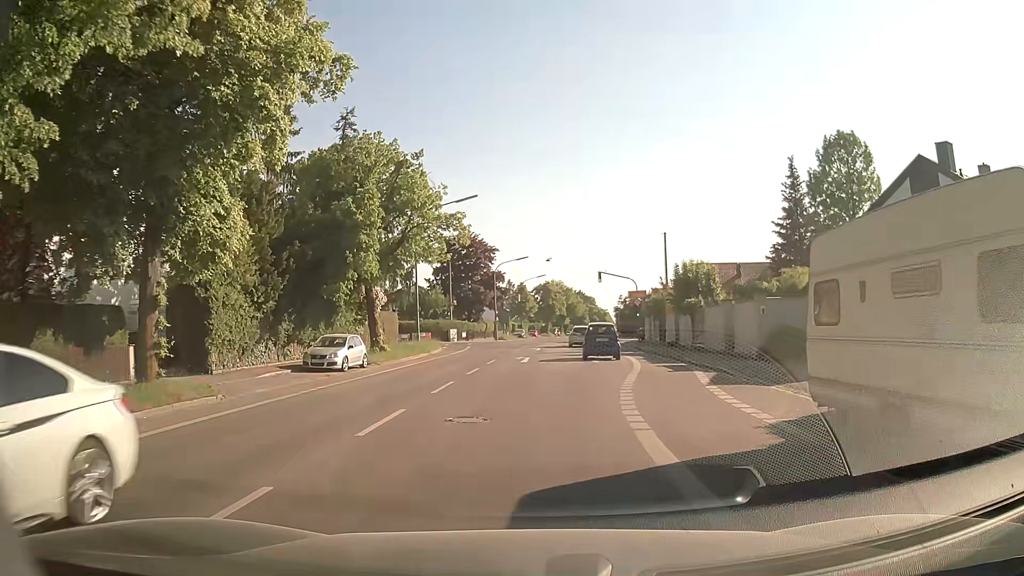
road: secondary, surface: asphalt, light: Day
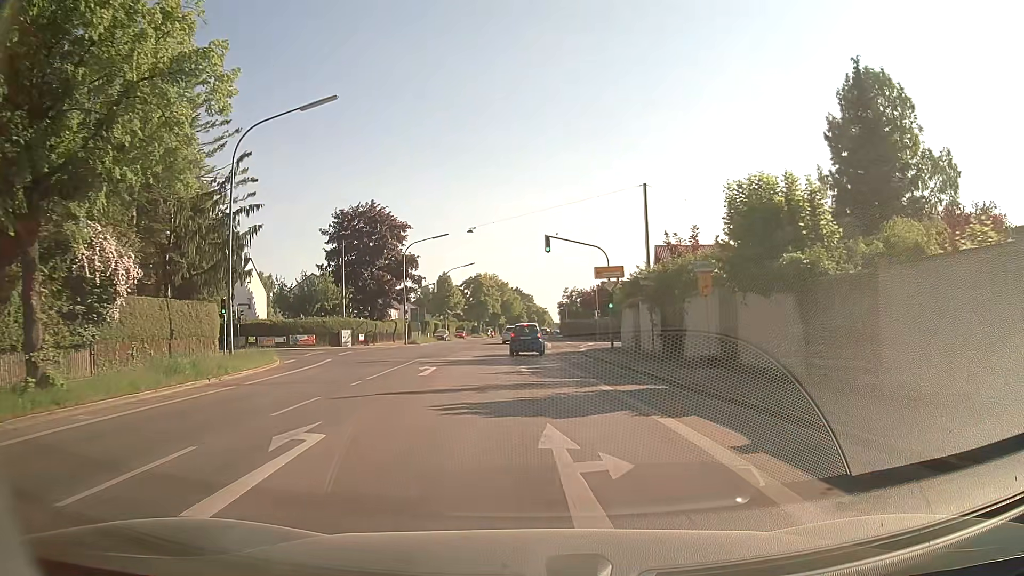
(+1.7, +22.2) m; +6°
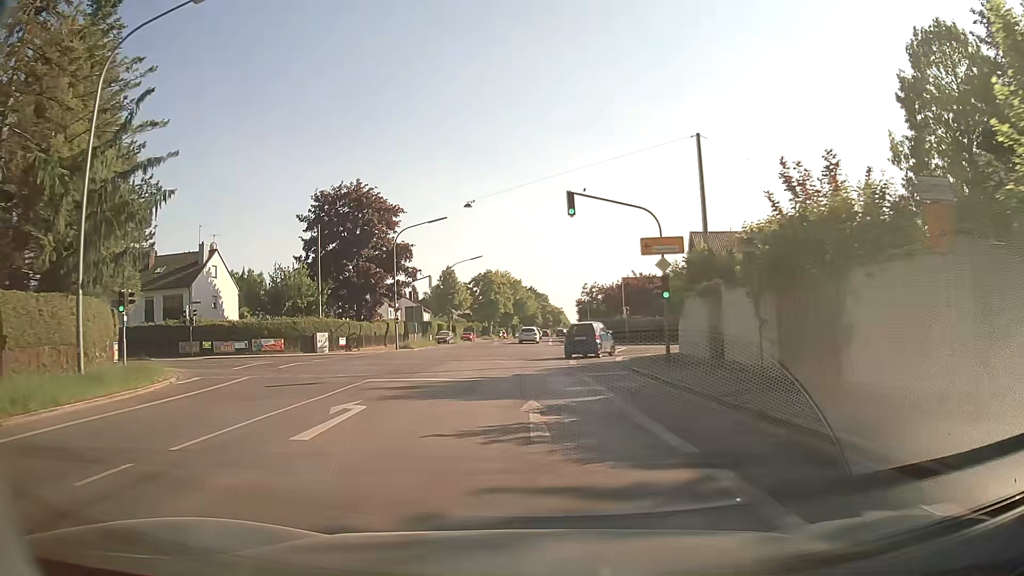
(-0.1, +11.4) m; -2°
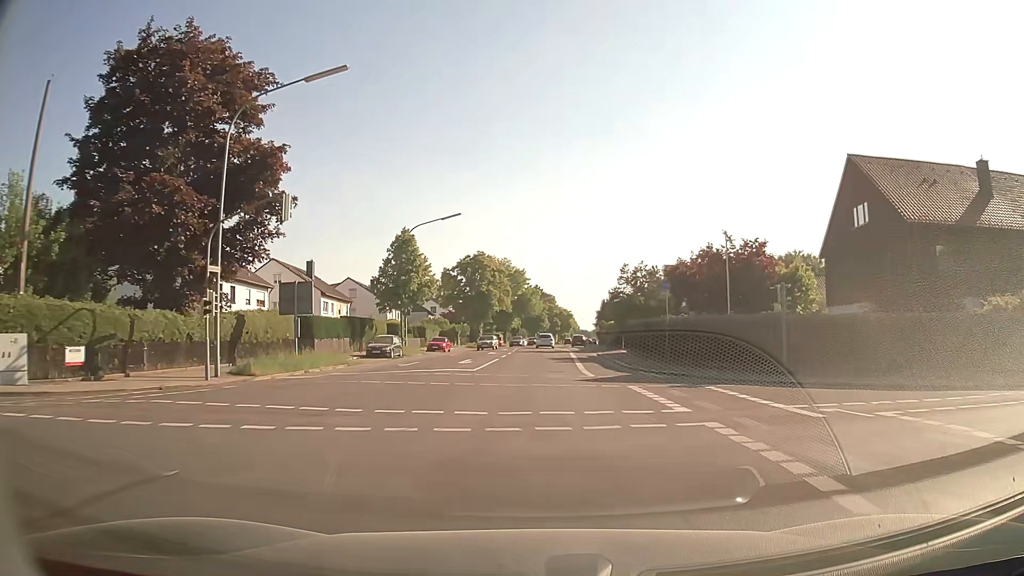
(-0.3, +35.1) m; 0°
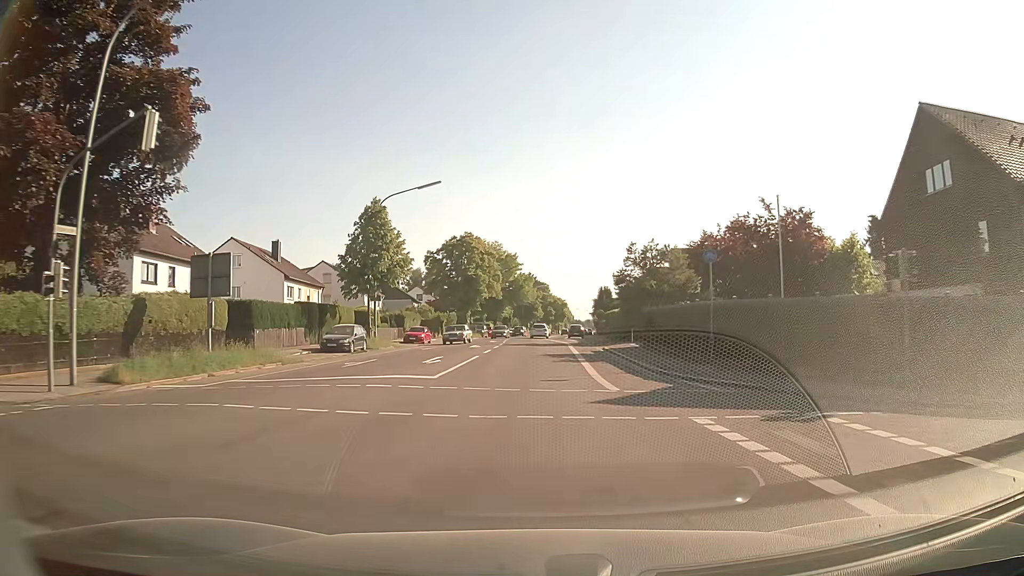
(+0.1, +8.3) m; +1°
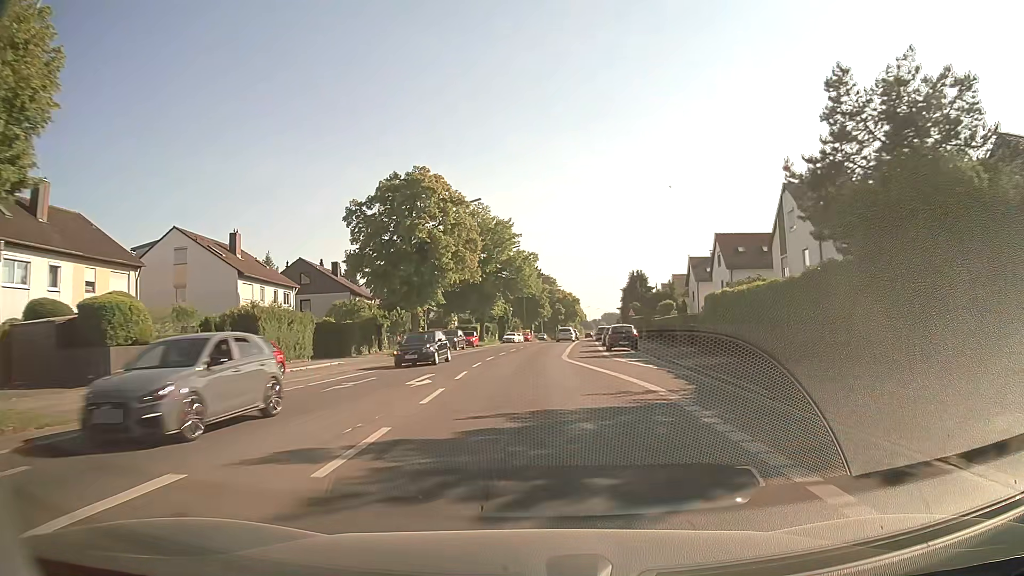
(-0.2, +36.0) m; -1°
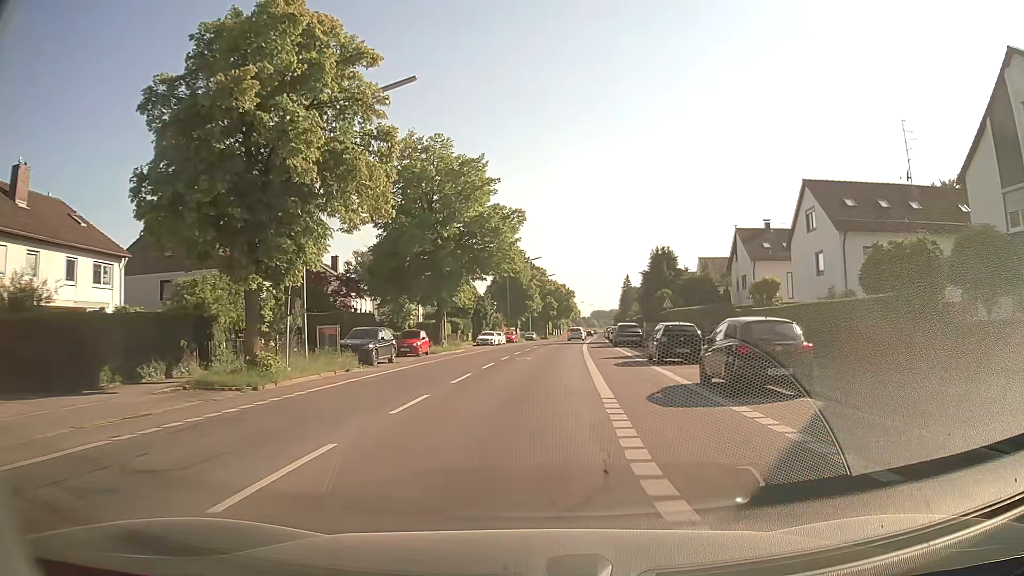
(+0.2, +24.7) m; +1°
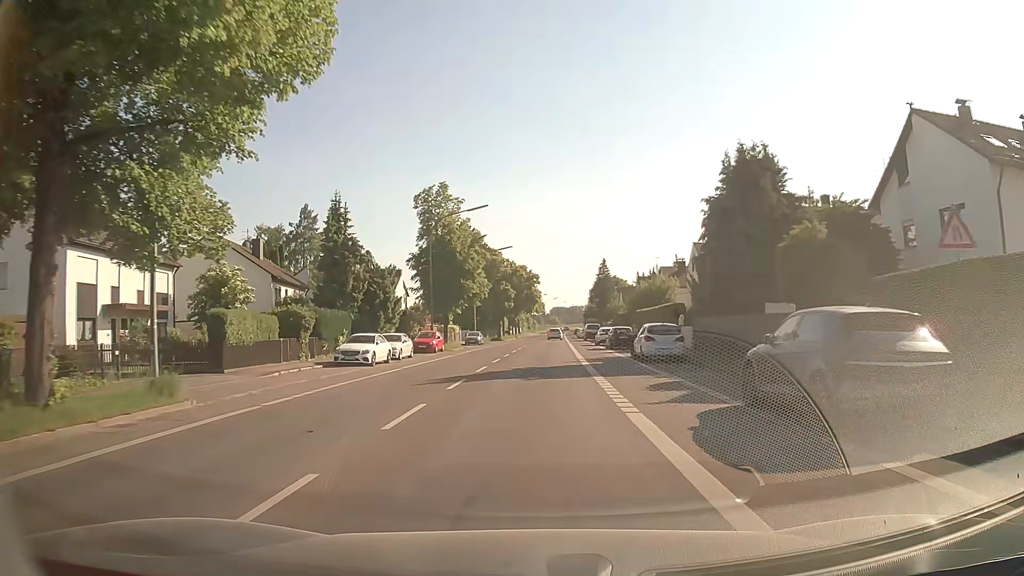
(+1.2, +37.0) m; +3°
(0, +10) (0, +20) (0, +30) (0, +40) (+1, +50) (+1, +60) (+1, +70) (+2, +80) (+2, +90) (+3, +100) m
